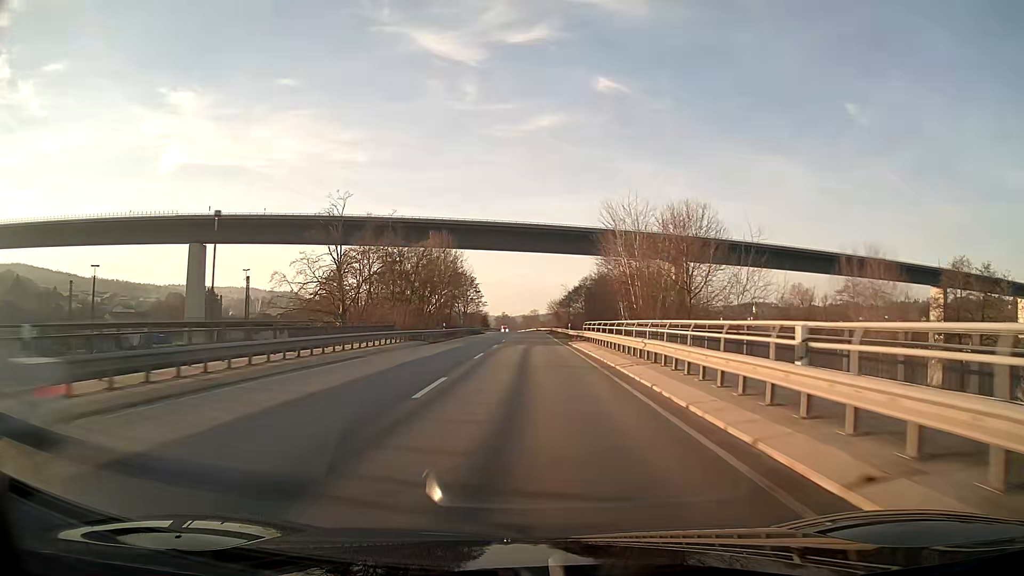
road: primary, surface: asphalt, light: Day
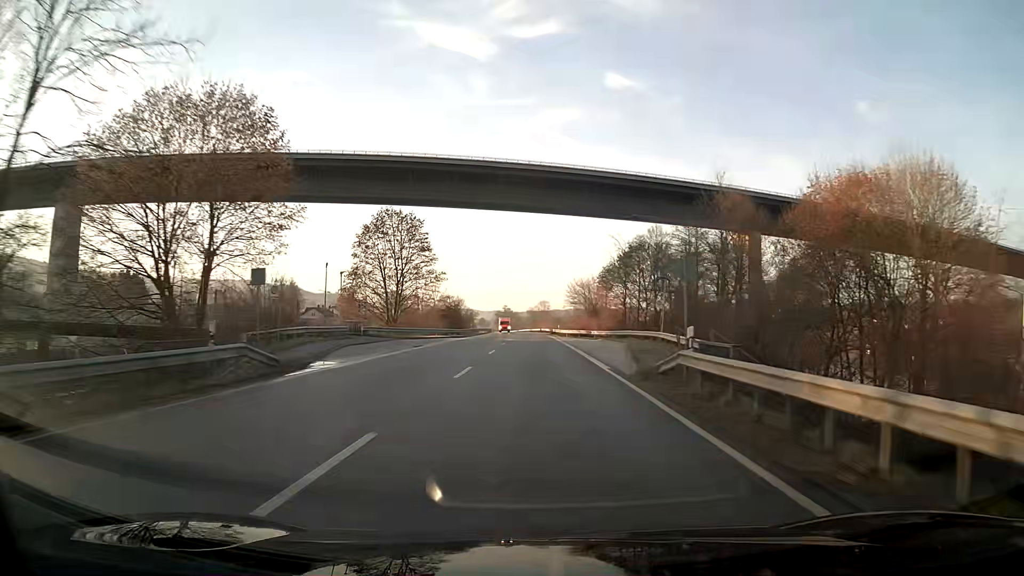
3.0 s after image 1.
(-0.5, +80.1) m; -1°
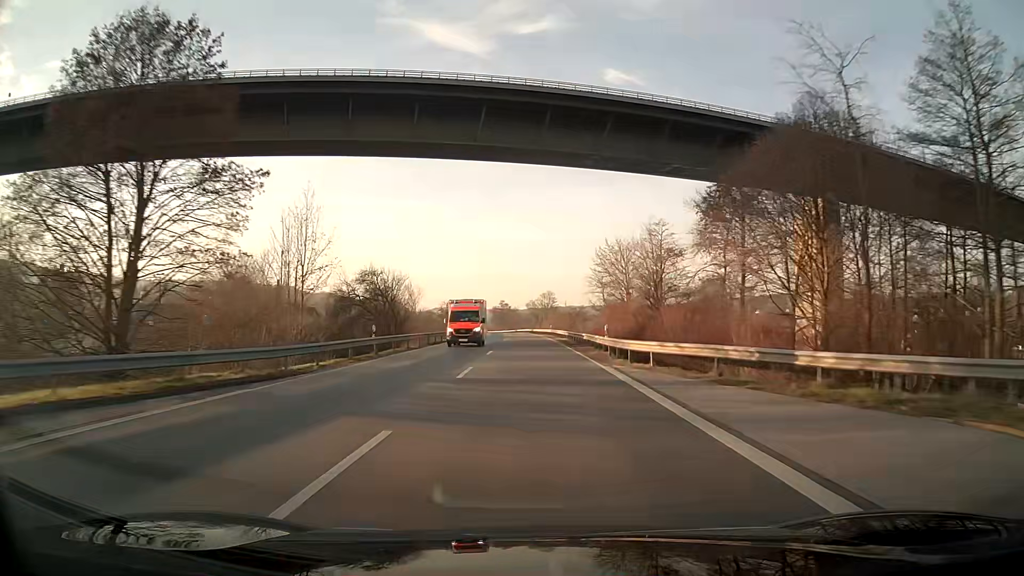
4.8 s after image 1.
(-0.1, +48.1) m; 0°
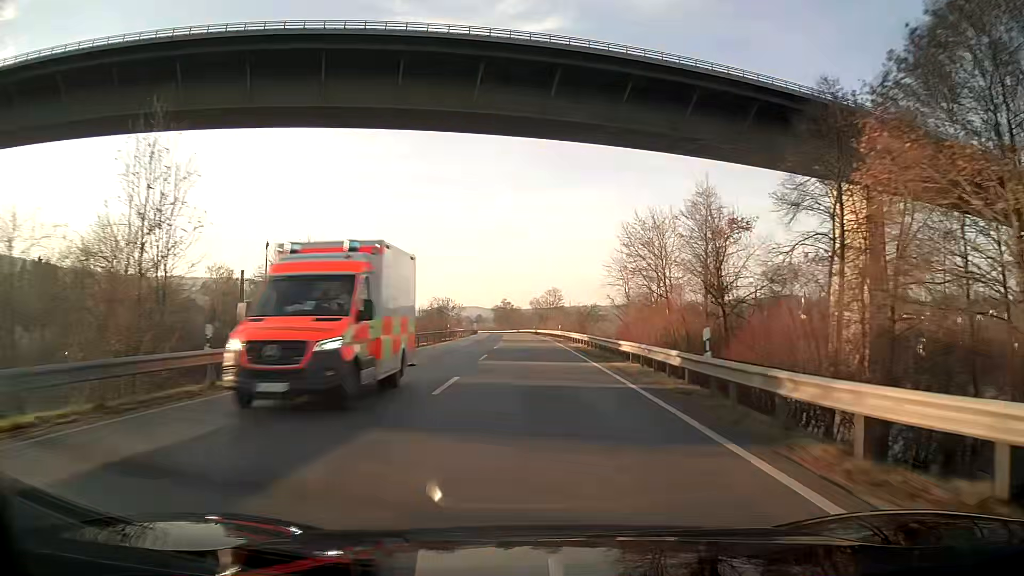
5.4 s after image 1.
(0.0, +16.0) m; 0°
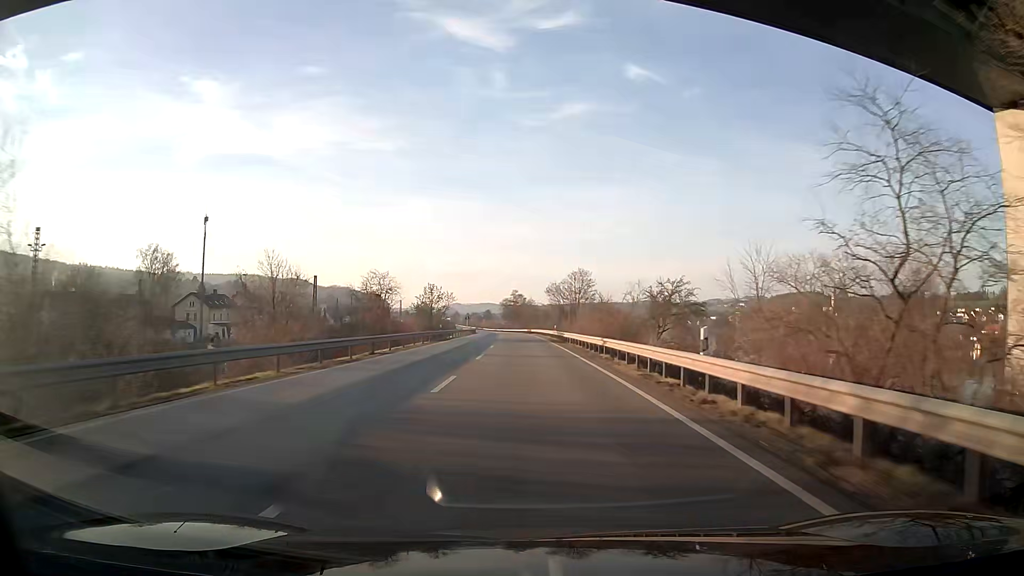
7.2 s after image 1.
(-0.5, +48.1) m; -1°
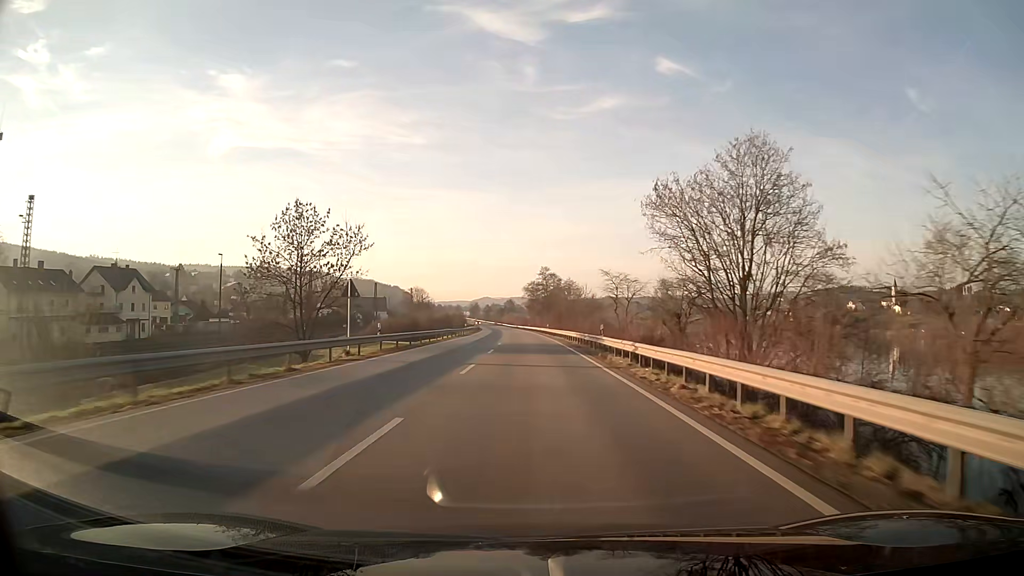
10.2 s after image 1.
(-2.1, +80.1) m; -3°
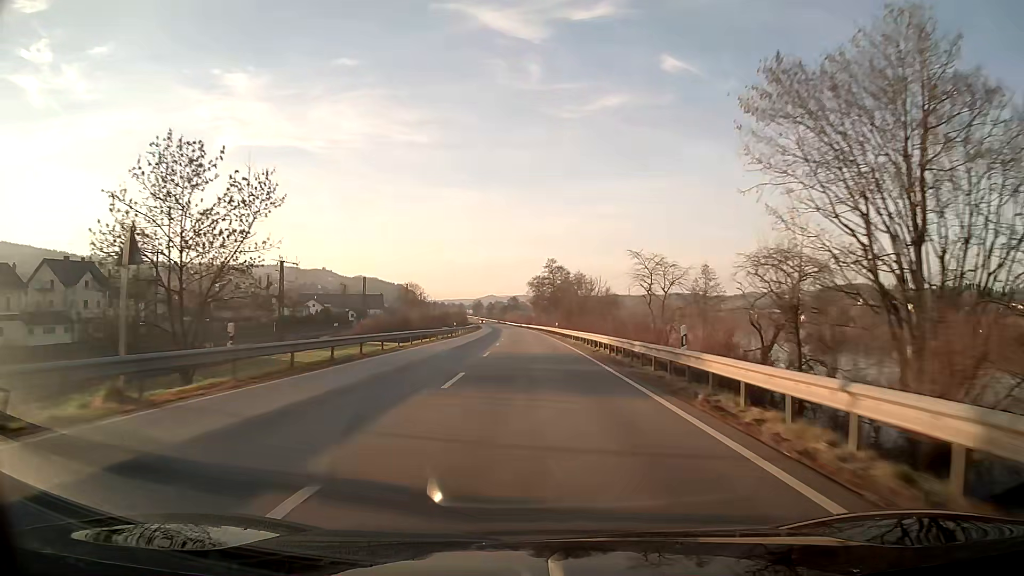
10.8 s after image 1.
(0.0, +16.0) m; 0°
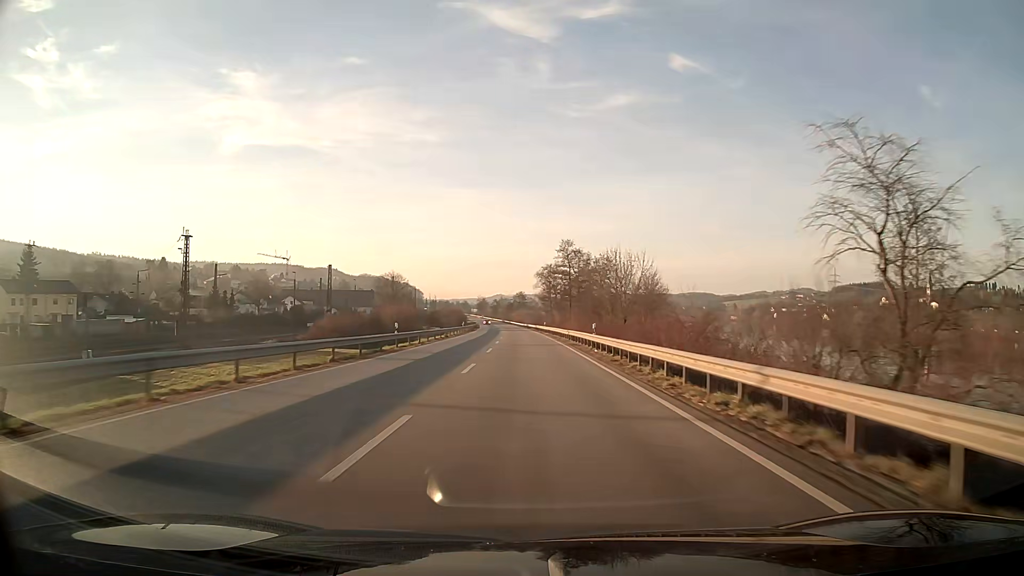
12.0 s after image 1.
(-0.1, +32.1) m; -1°
